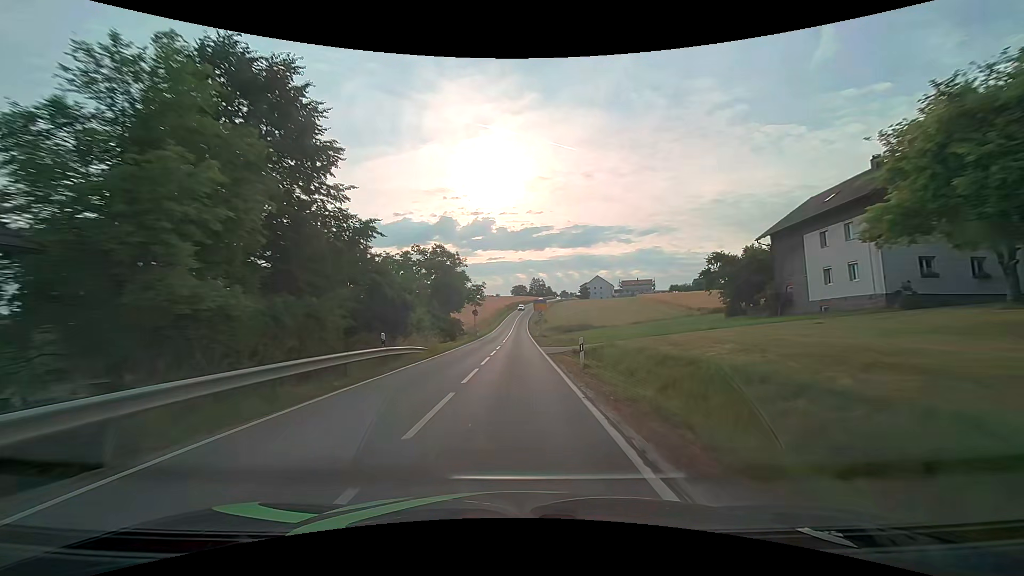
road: secondary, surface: asphalt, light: Day
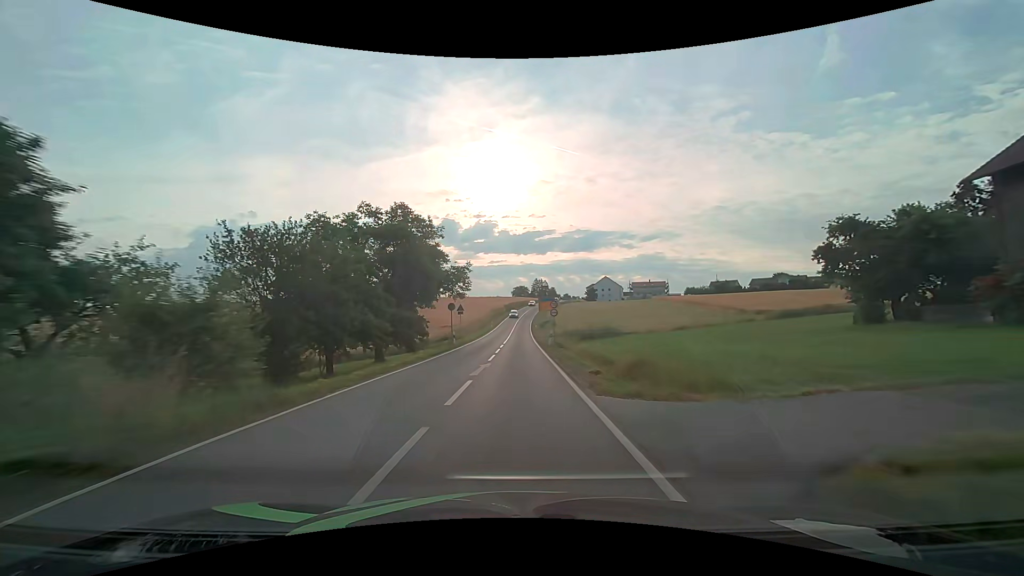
(-0.1, +21.4) m; 0°
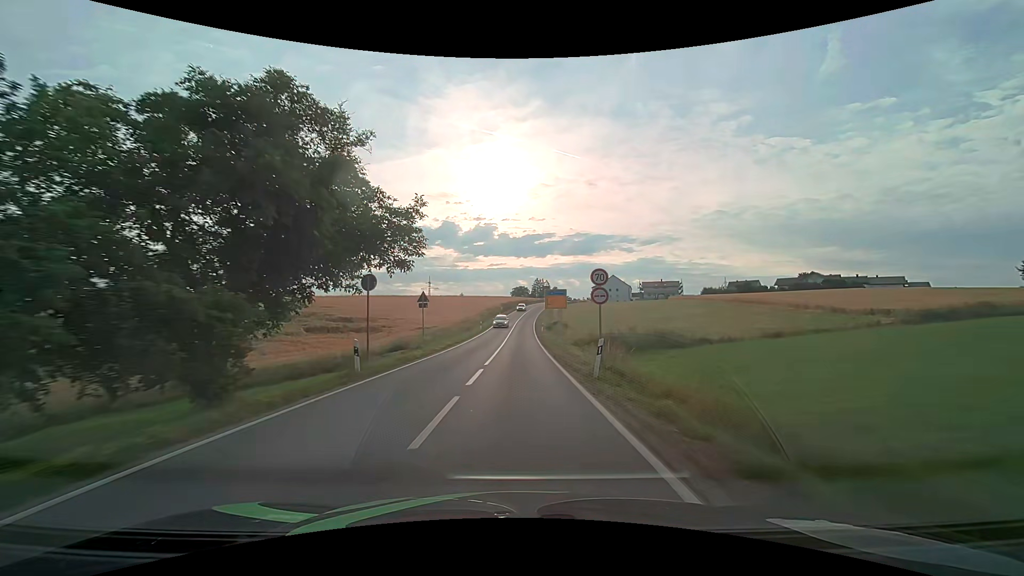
(0.0, +21.4) m; 0°
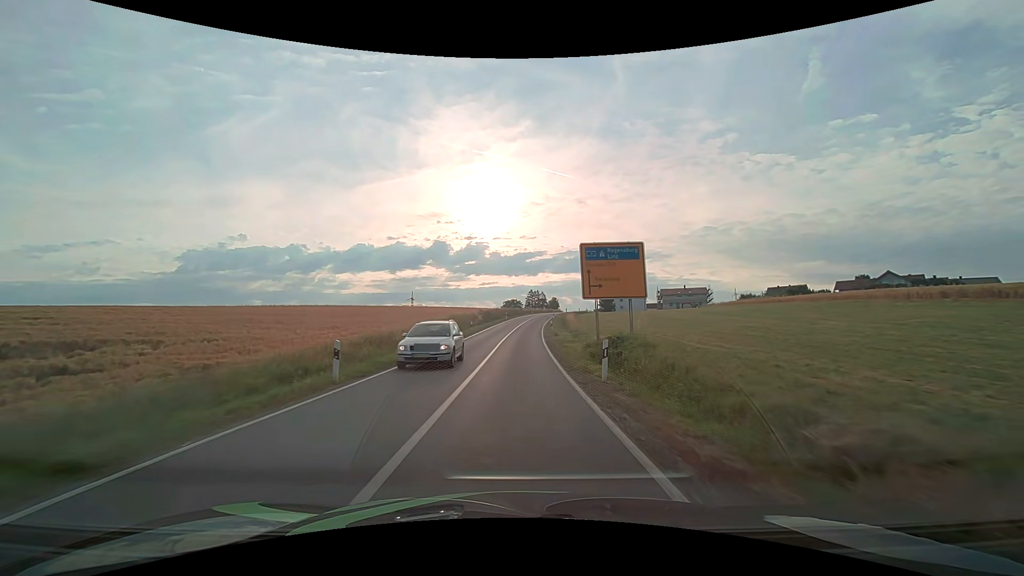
(+0.2, +42.5) m; +1°
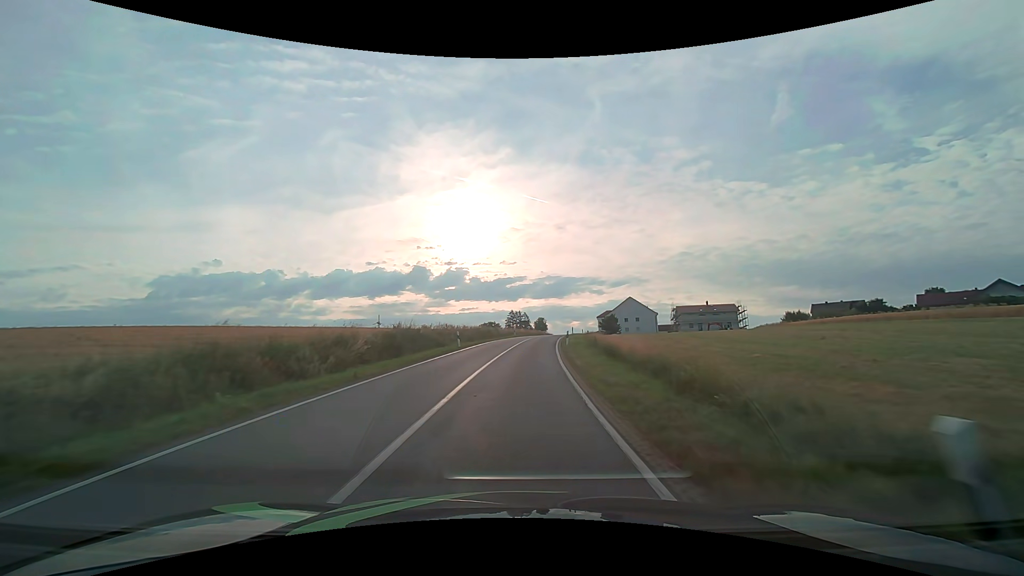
(+0.8, +41.7) m; +2°
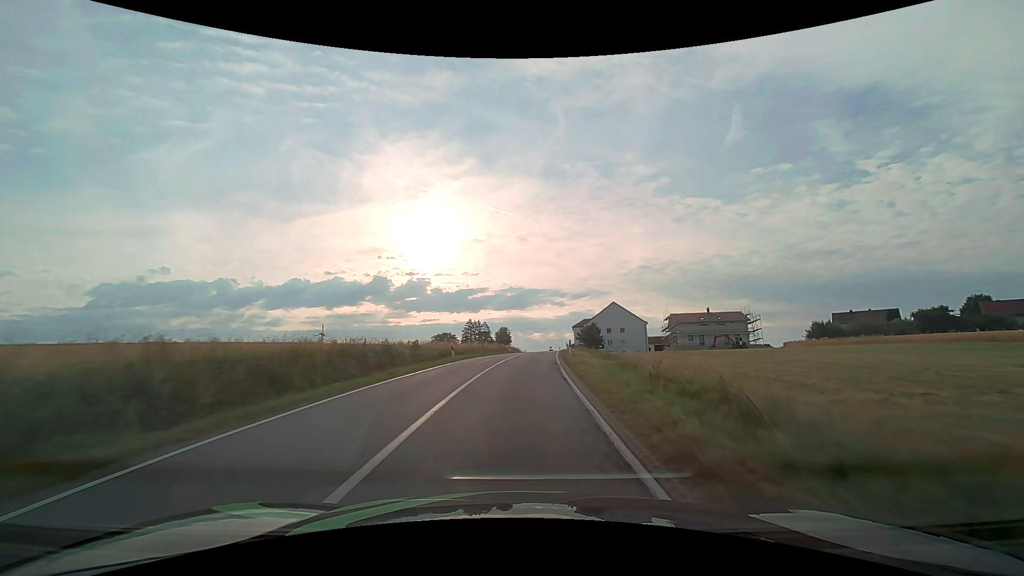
(+1.0, +31.1) m; +4°
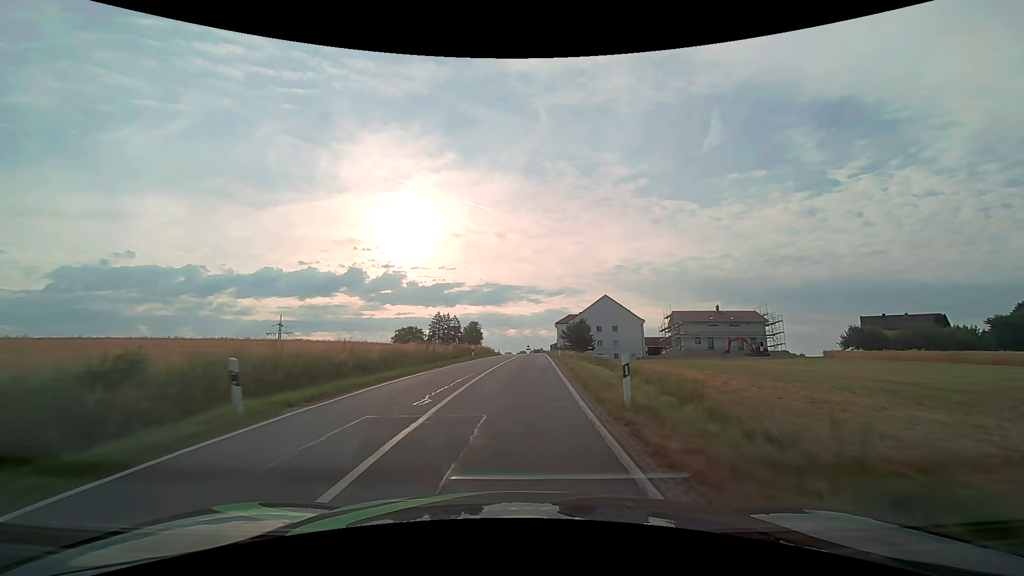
(+0.5, +20.9) m; +3°
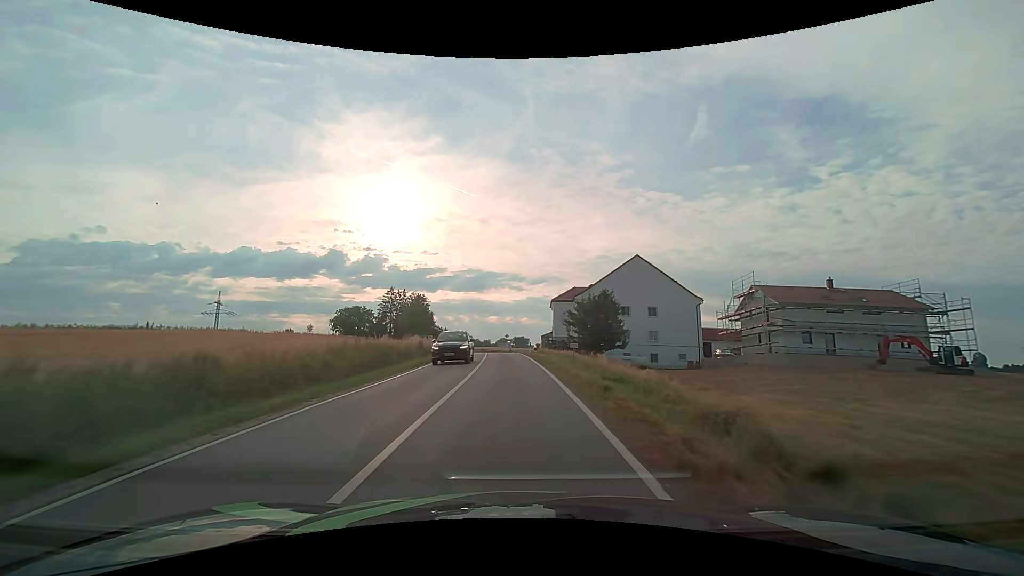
(+1.3, +42.7) m; +2°
(0, +10) (0, +20) (0, +30) (-1, +40) (-1, +50) (-2, +60) (-3, +70) (-4, +80) (-5, +90) (-6, +100) m
